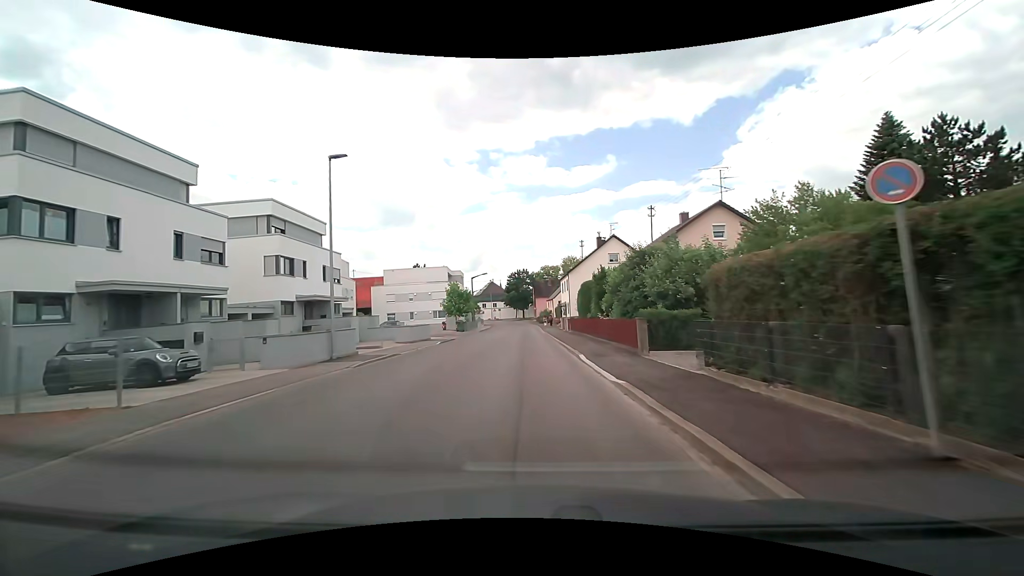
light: Day
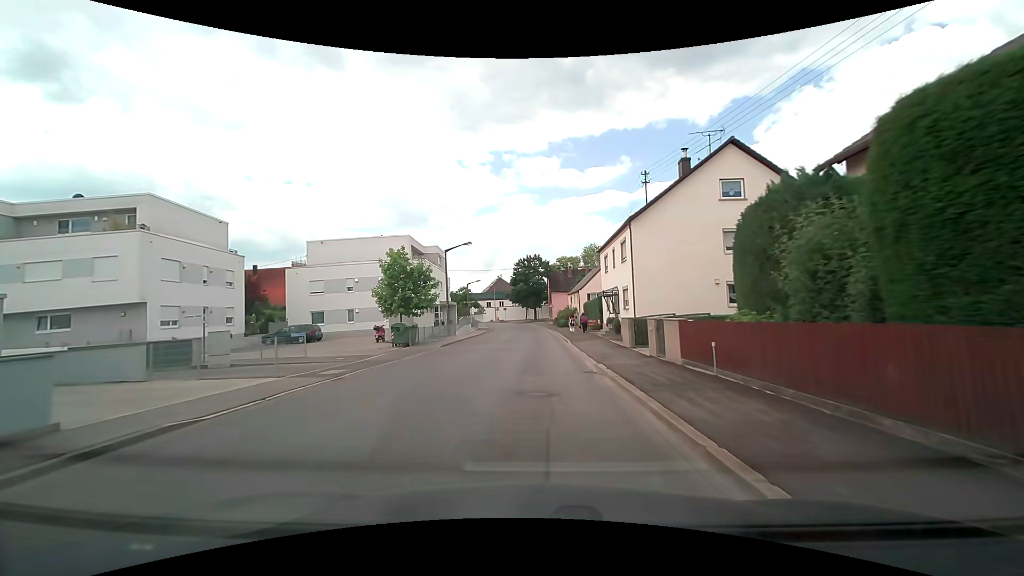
(-0.5, +31.9) m; -1°
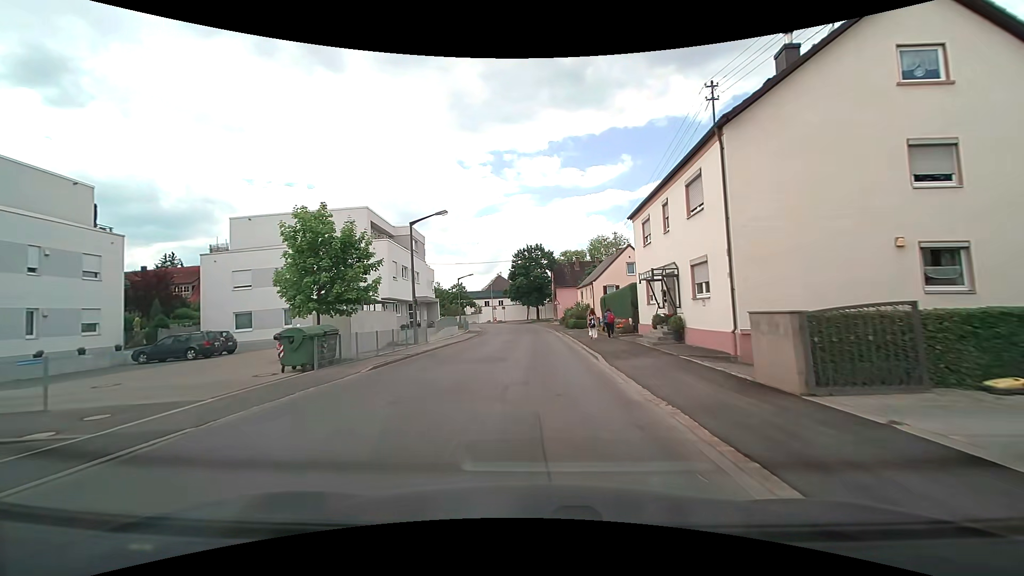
(-0.1, +13.0) m; -1°
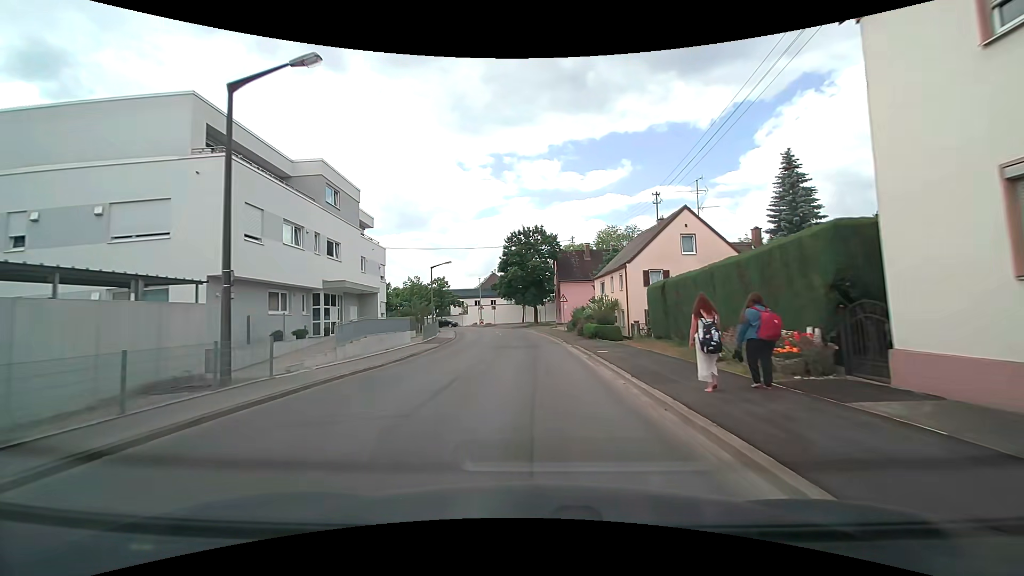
(0.0, +19.0) m; +1°
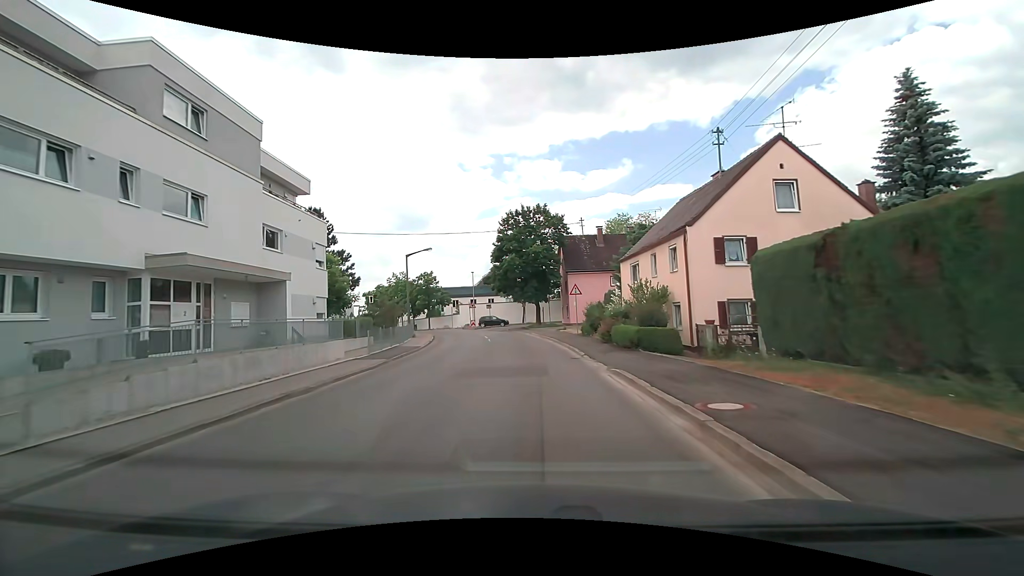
(-0.1, +11.9) m; 0°
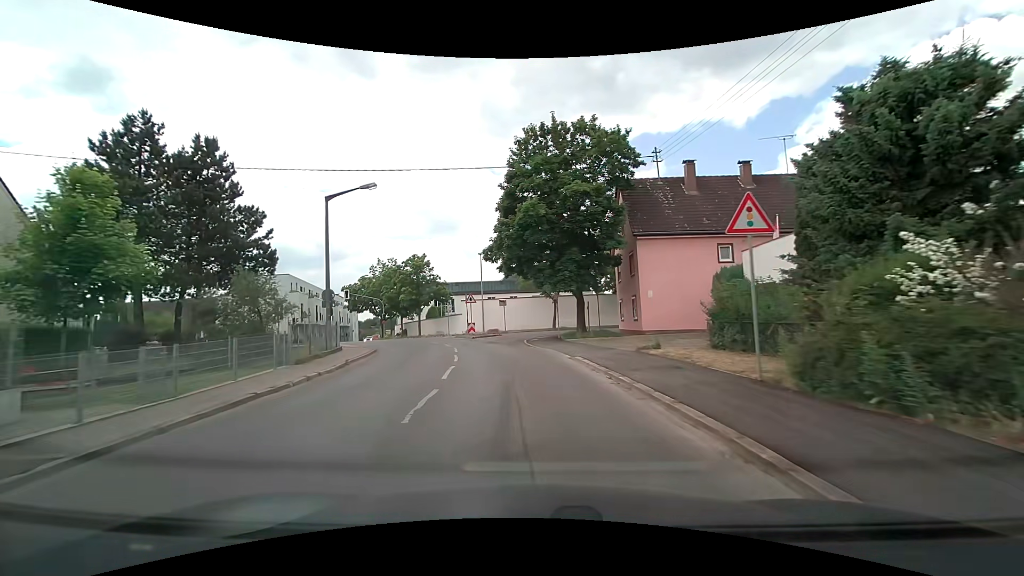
(-0.5, +23.5) m; -4°
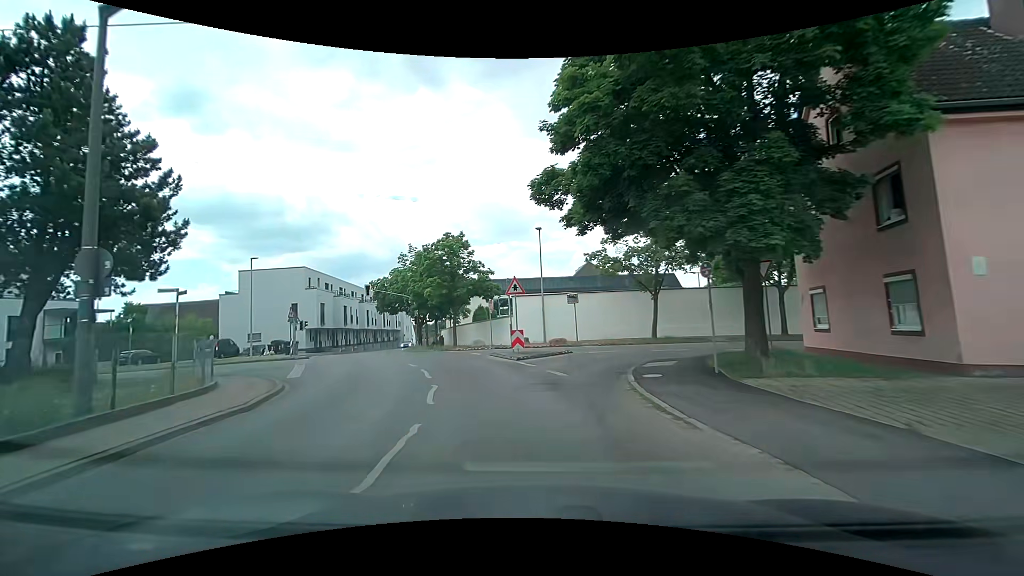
(-0.8, +16.3) m; -7°
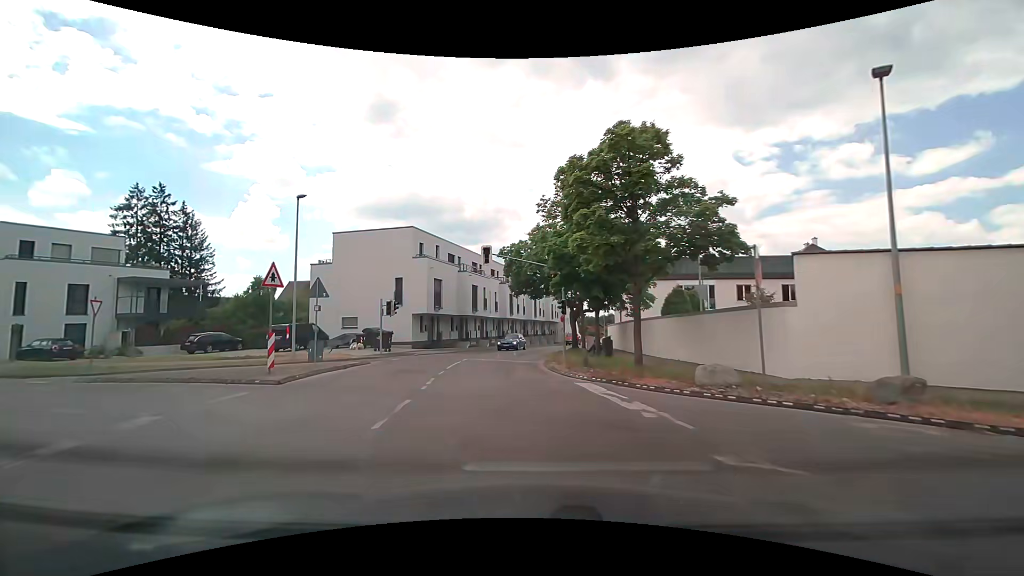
(-3.2, +20.3) m; -20°
